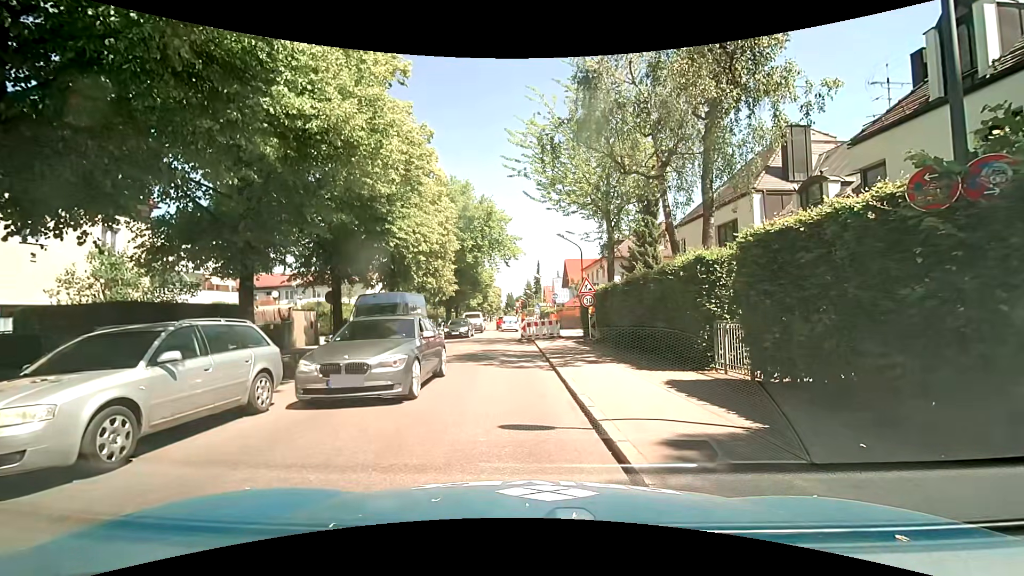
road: tertiary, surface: asphalt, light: Day
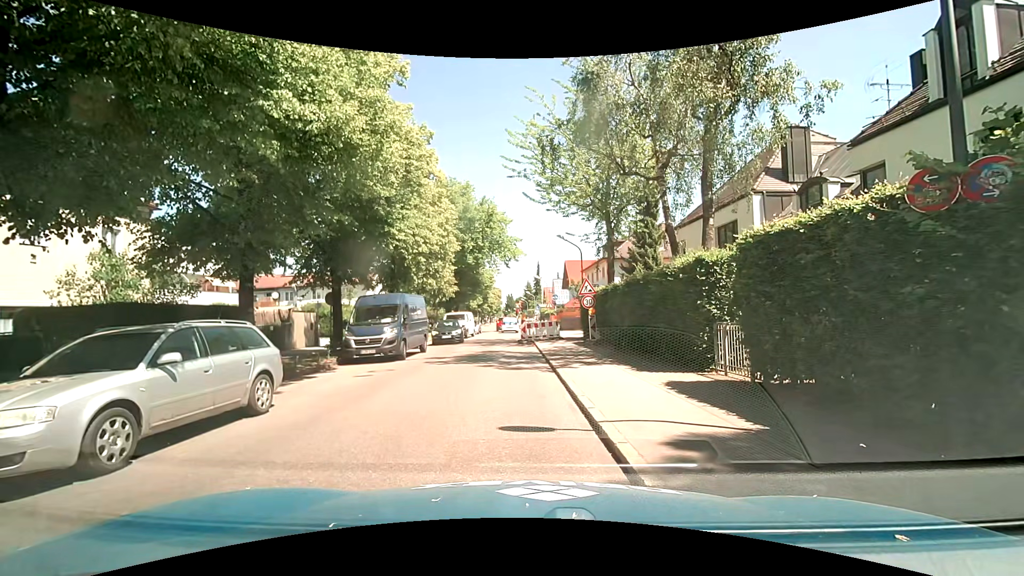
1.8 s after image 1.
(0.0, +0.1) m; 0°
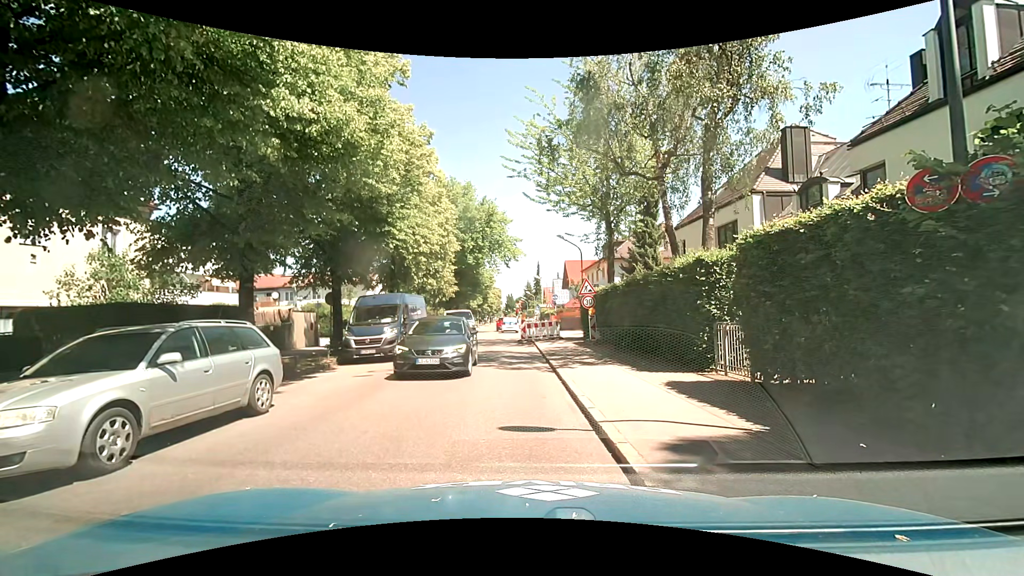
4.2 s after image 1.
(0.0, 0.0) m; 0°
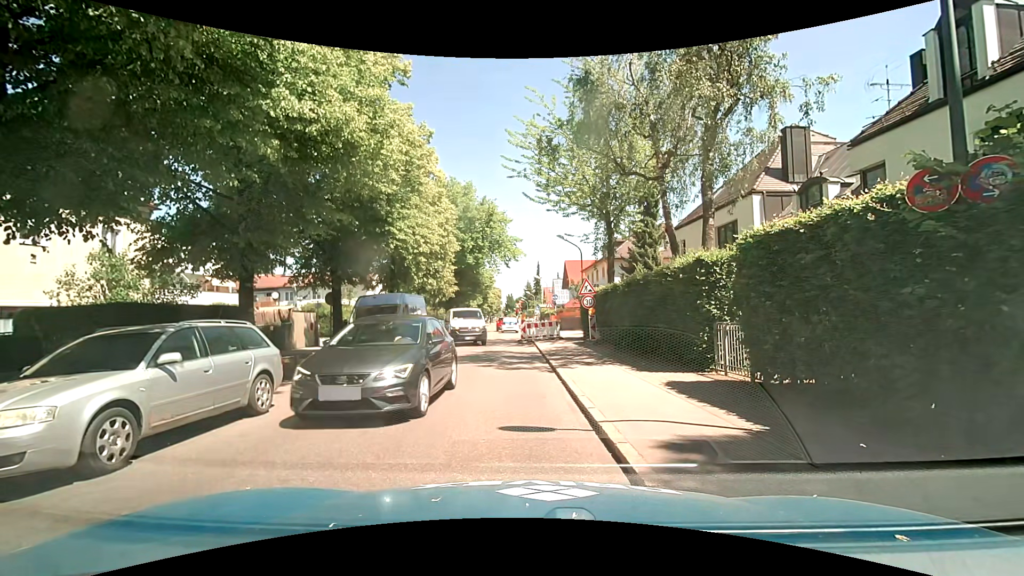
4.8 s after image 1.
(0.0, 0.0) m; 0°
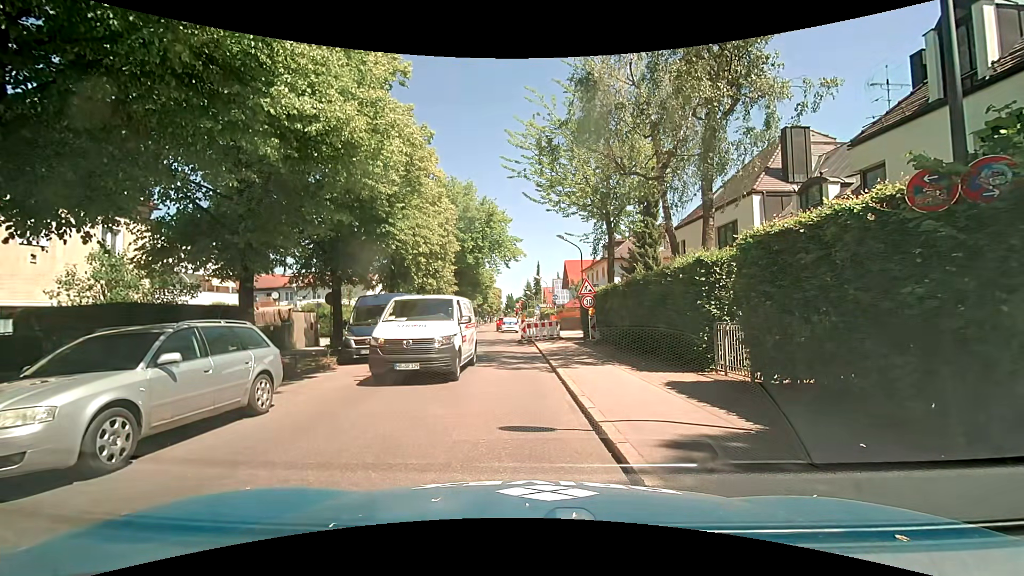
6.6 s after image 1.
(0.0, 0.0) m; 0°
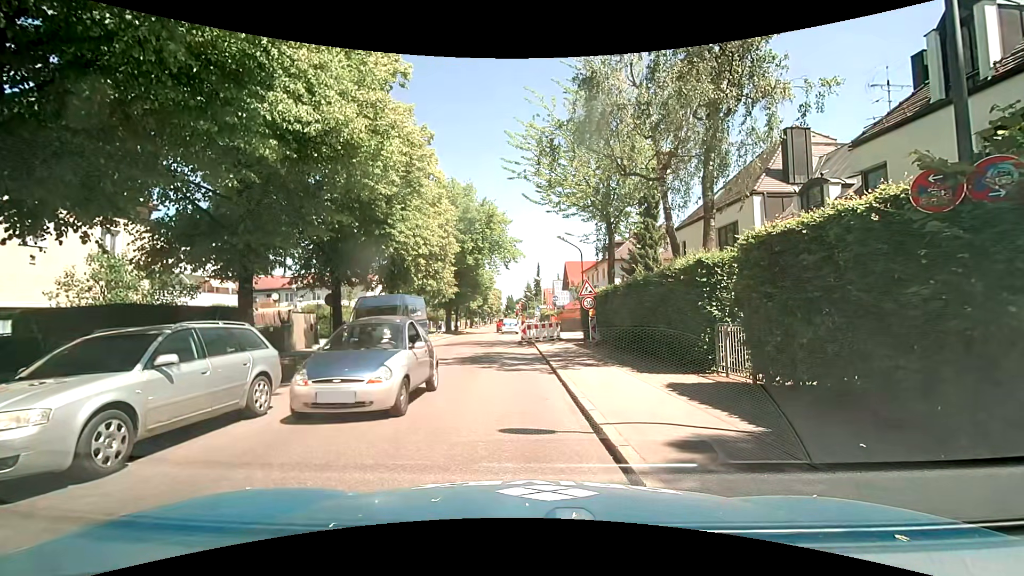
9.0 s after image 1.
(0.0, 0.0) m; 0°
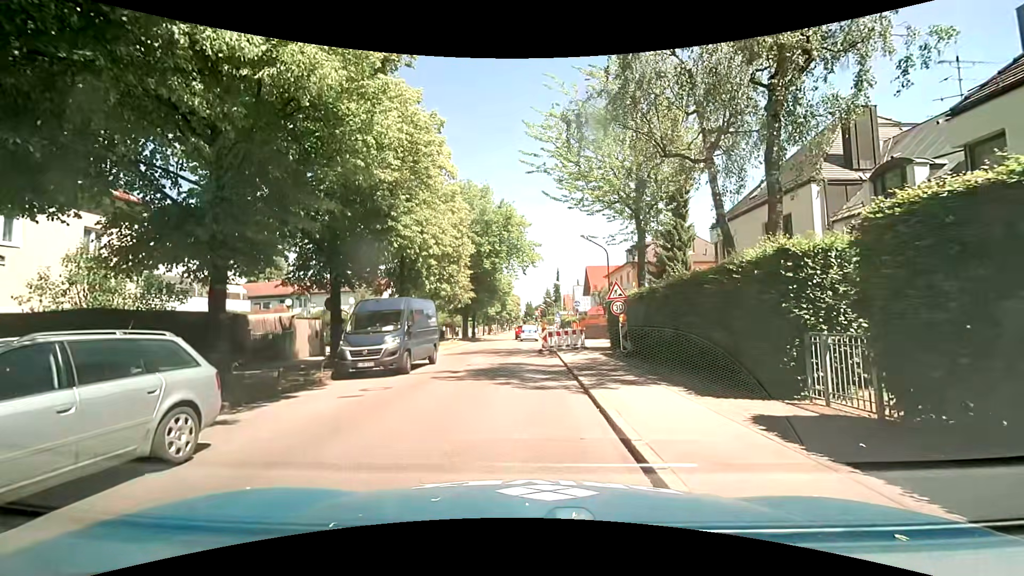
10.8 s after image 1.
(0.0, +2.6) m; -1°
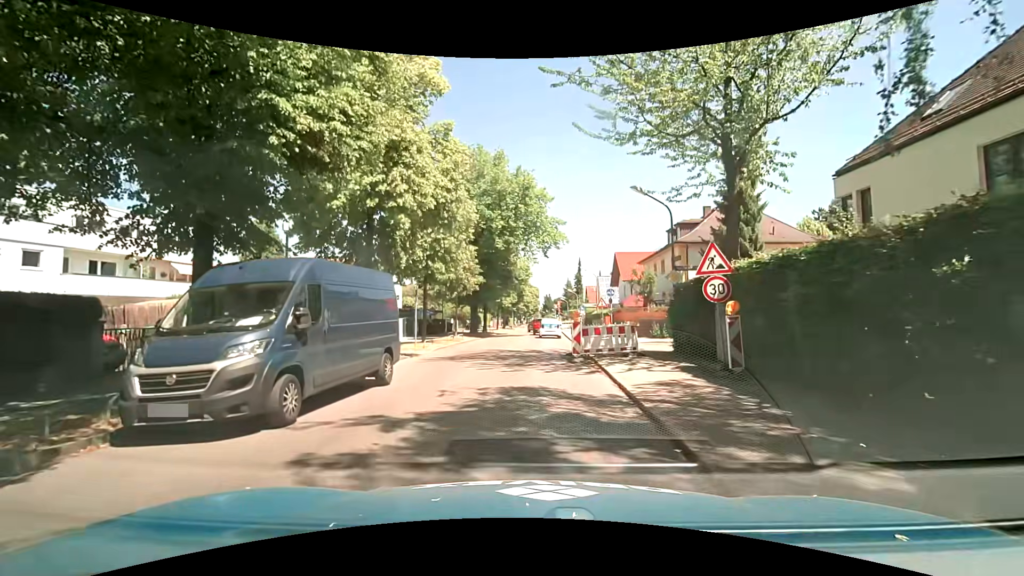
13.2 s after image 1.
(0.0, +8.7) m; 0°
